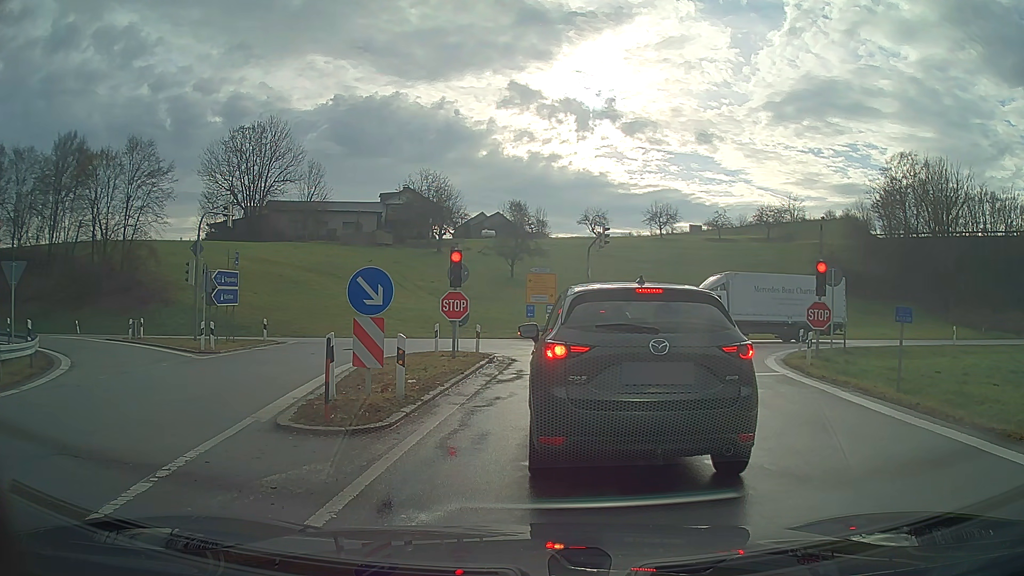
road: motorway_link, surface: asphalt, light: Day
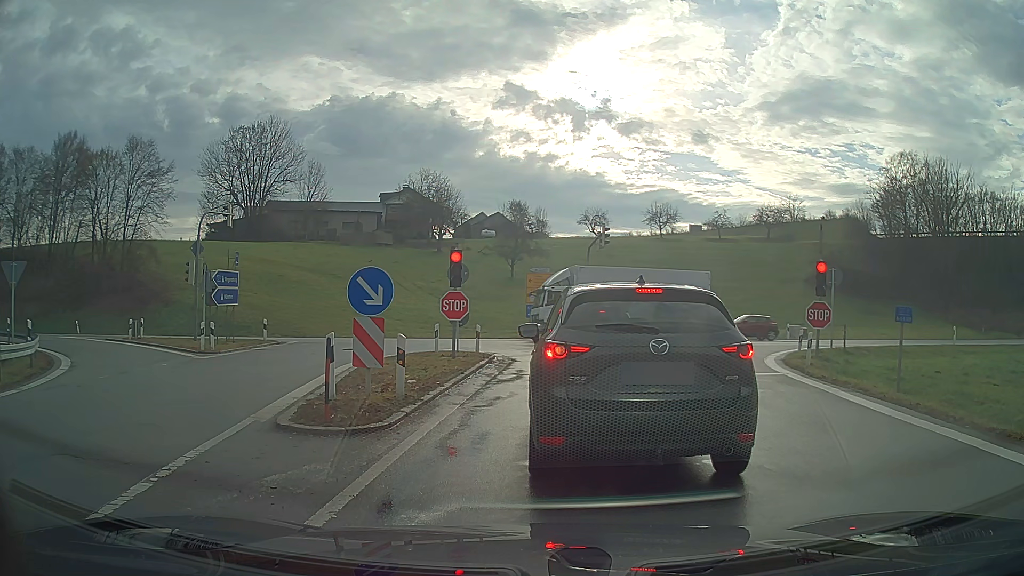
(0.0, 0.0) m; 0°
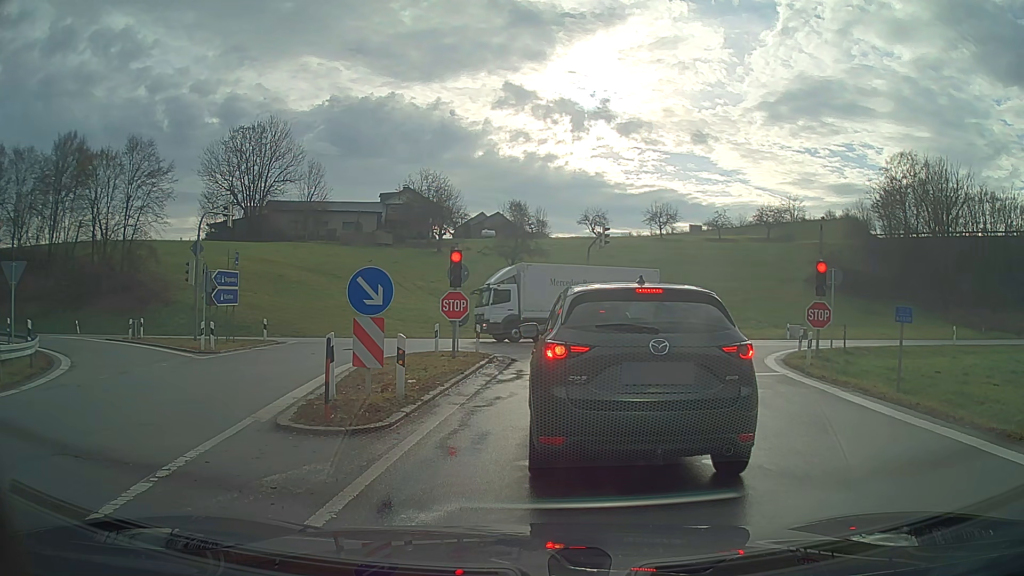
(0.0, 0.0) m; 0°
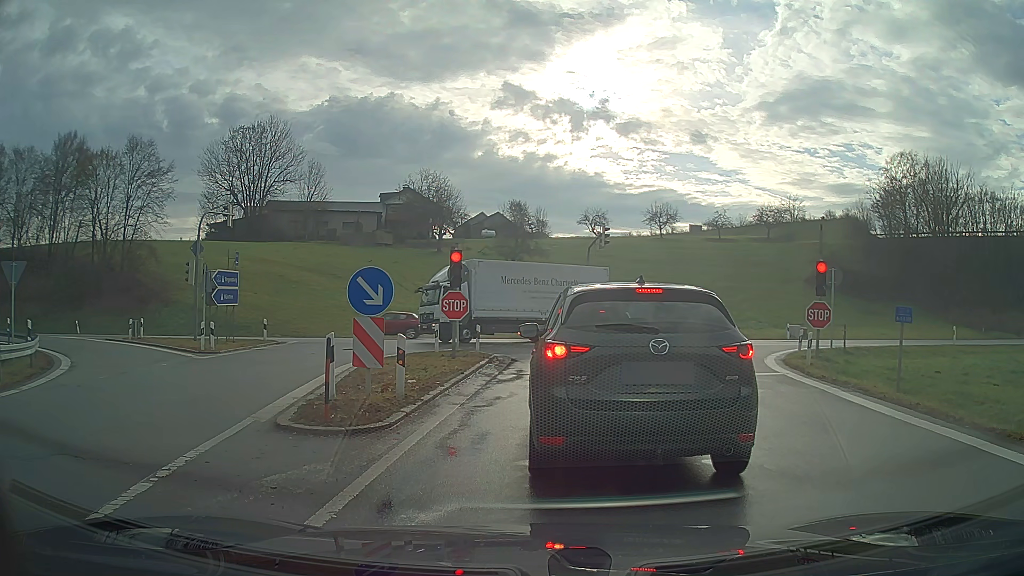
(0.0, 0.0) m; 0°
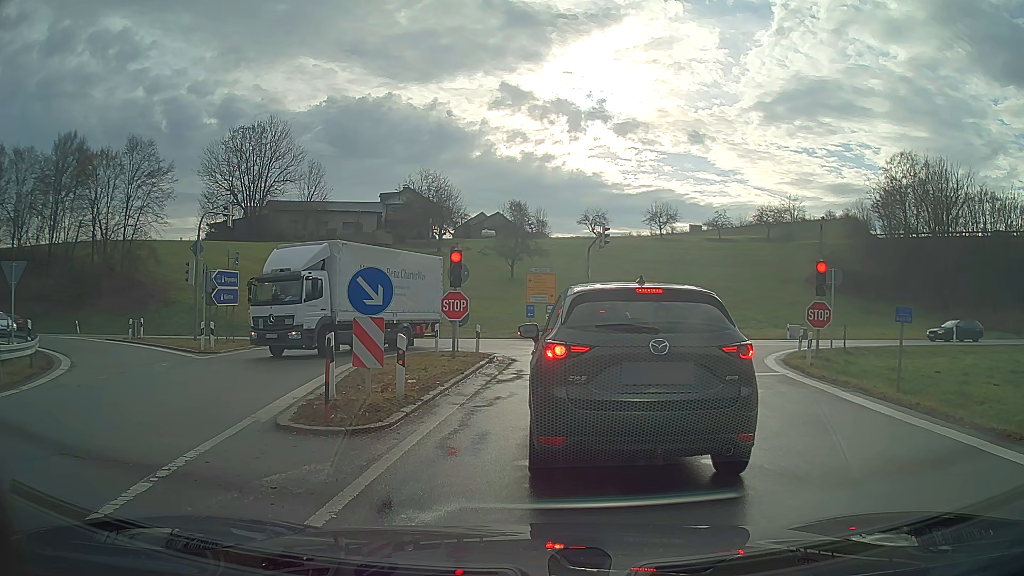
(0.0, 0.0) m; 0°
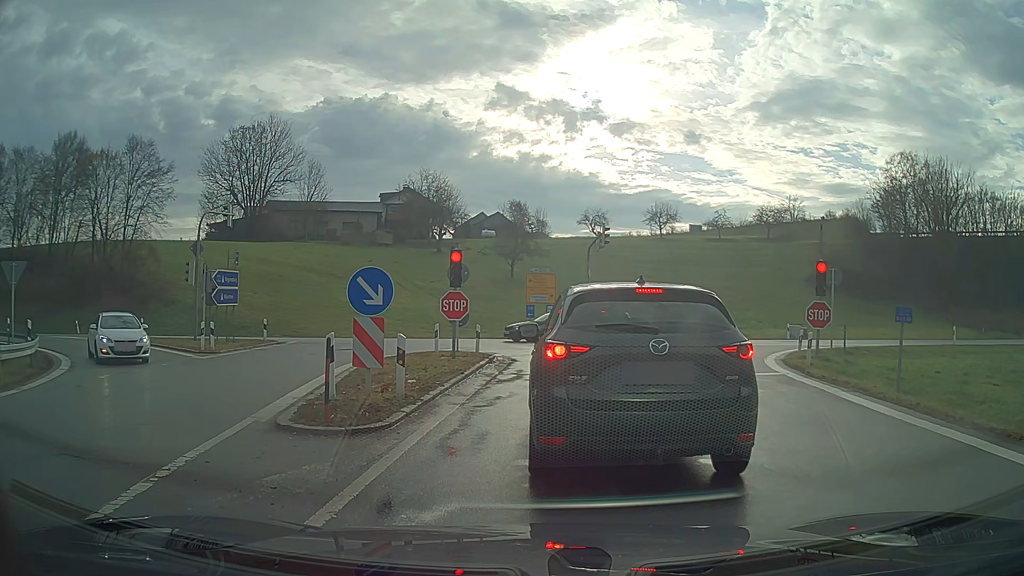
(0.0, 0.0) m; 0°
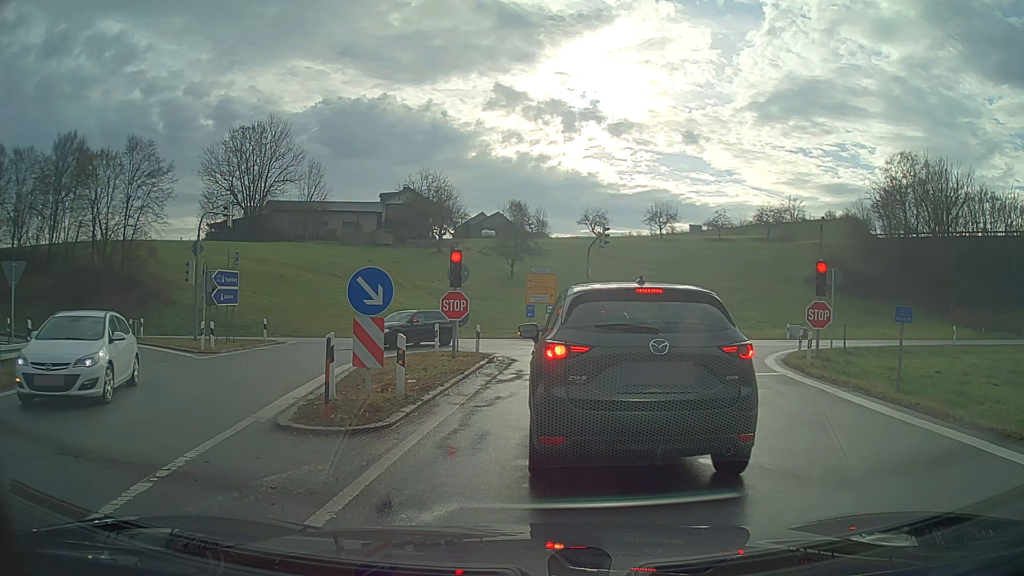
(0.0, 0.0) m; 0°
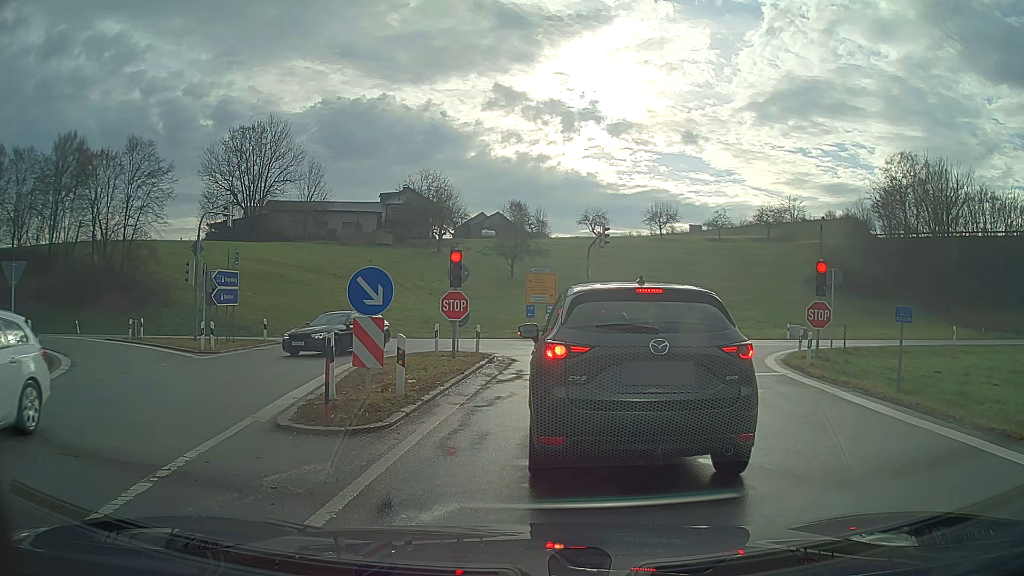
(0.0, 0.0) m; 0°
(0, +10) (+1, +20) (-2, +30) (-9, +36) (-19, +38) (-29, +39) (-39, +39) (-49, +39) (-59, +39) (-69, +39) m
